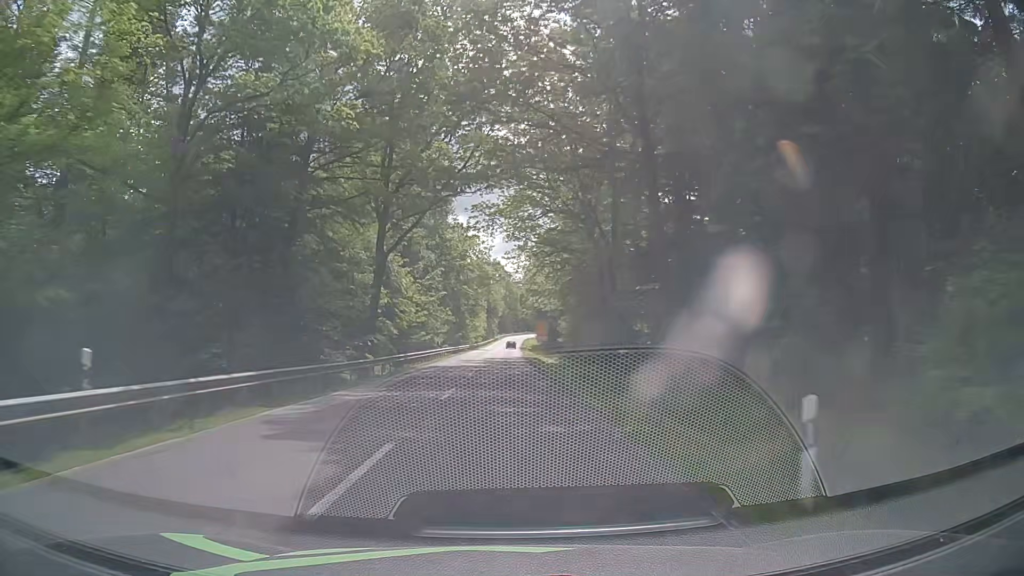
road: secondary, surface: asphalt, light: Day
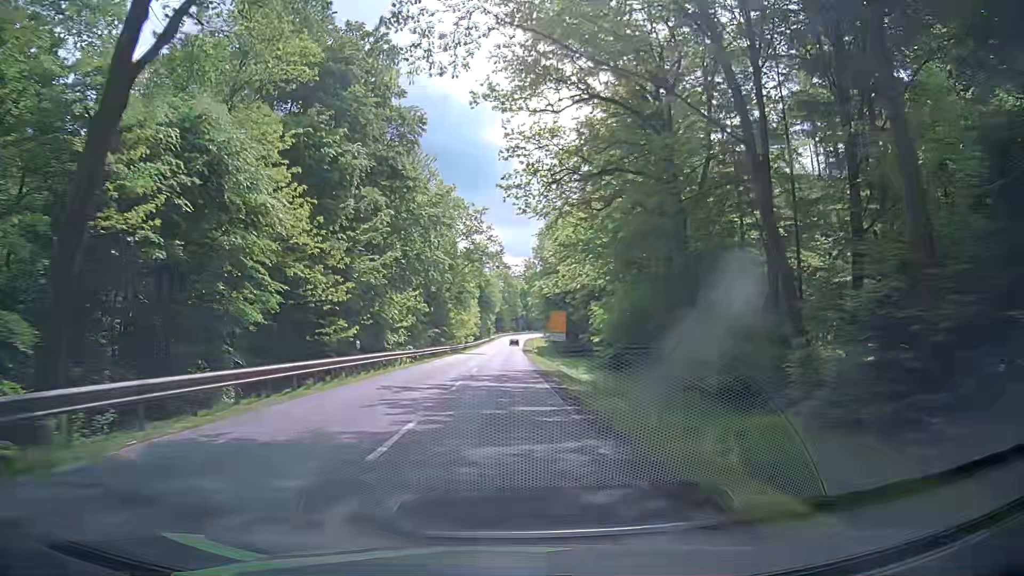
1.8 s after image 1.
(+0.3, +30.5) m; +1°
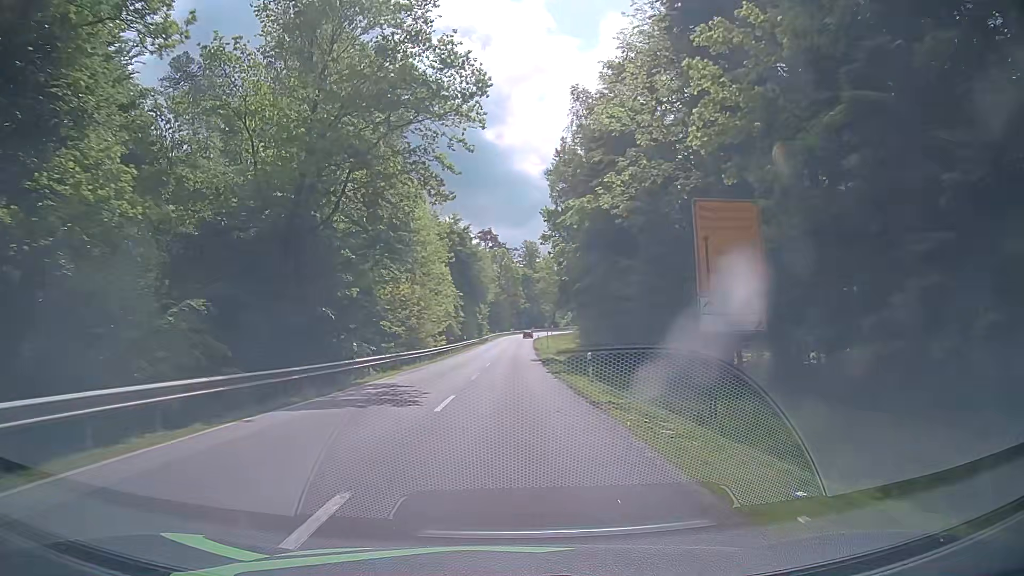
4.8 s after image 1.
(-0.2, +49.9) m; 0°
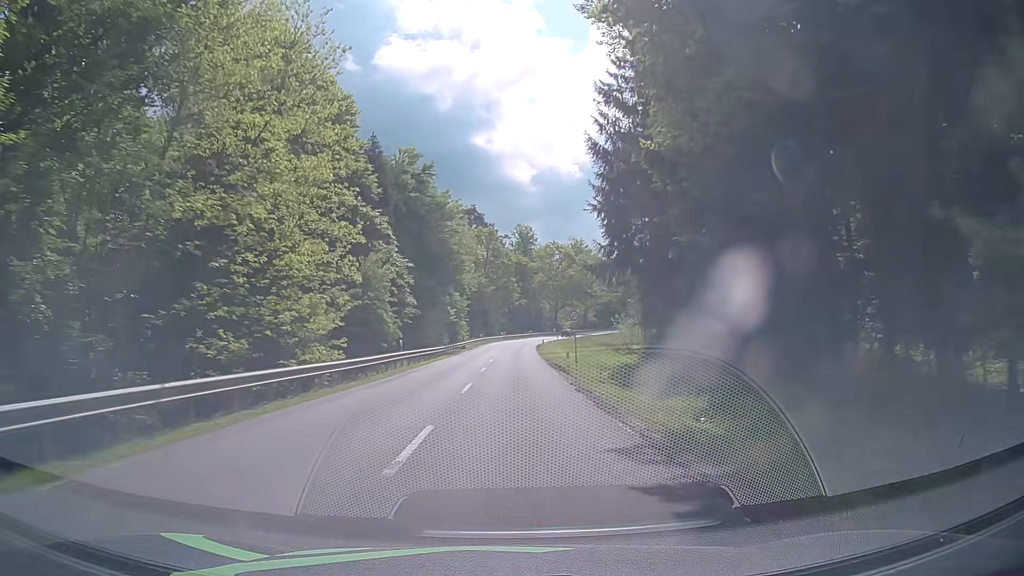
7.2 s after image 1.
(0.0, +39.2) m; 0°
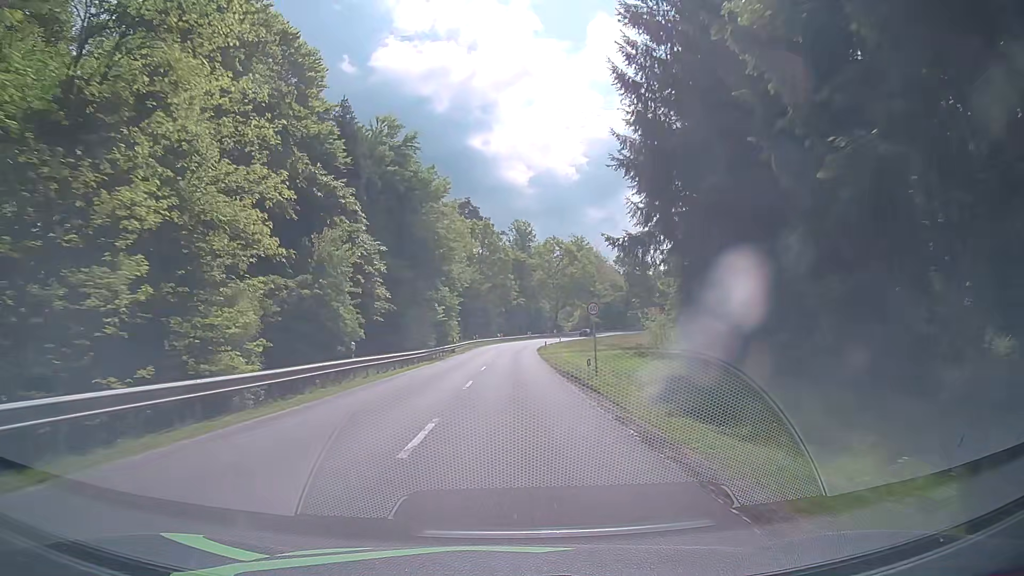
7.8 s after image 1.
(0.0, +9.8) m; 0°
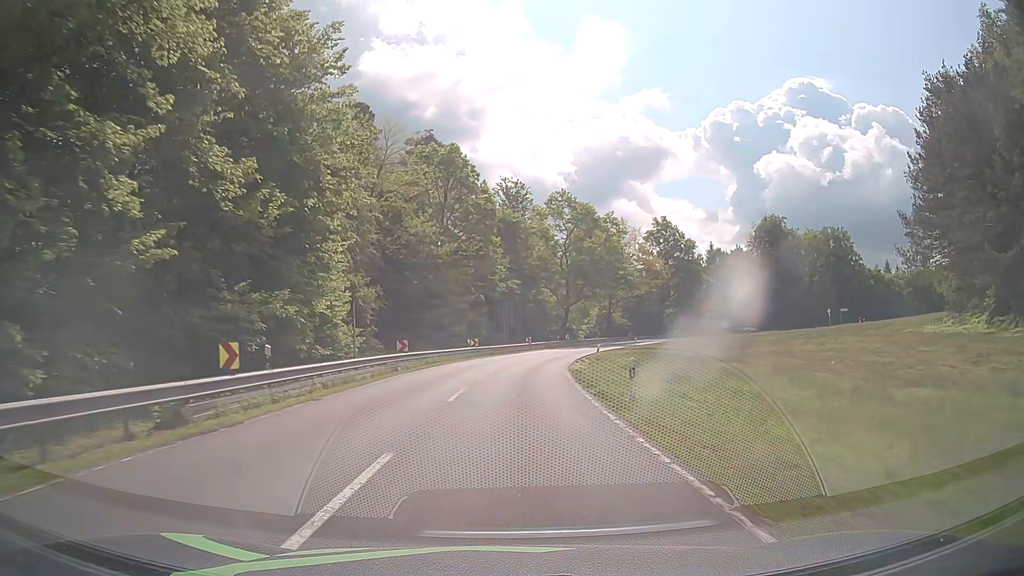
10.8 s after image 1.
(+0.8, +48.5) m; +1°
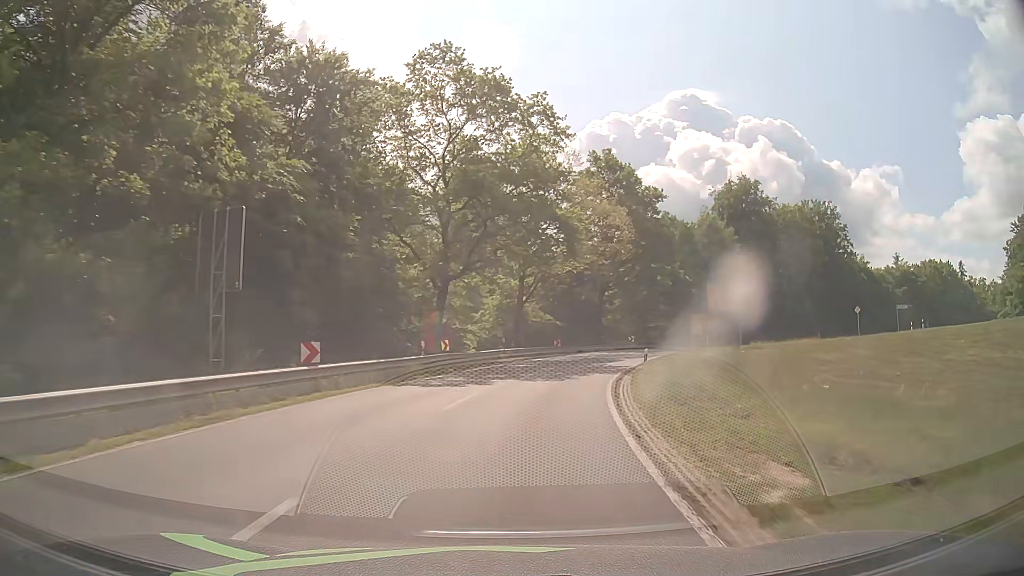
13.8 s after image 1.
(+3.1, +46.7) m; +11°
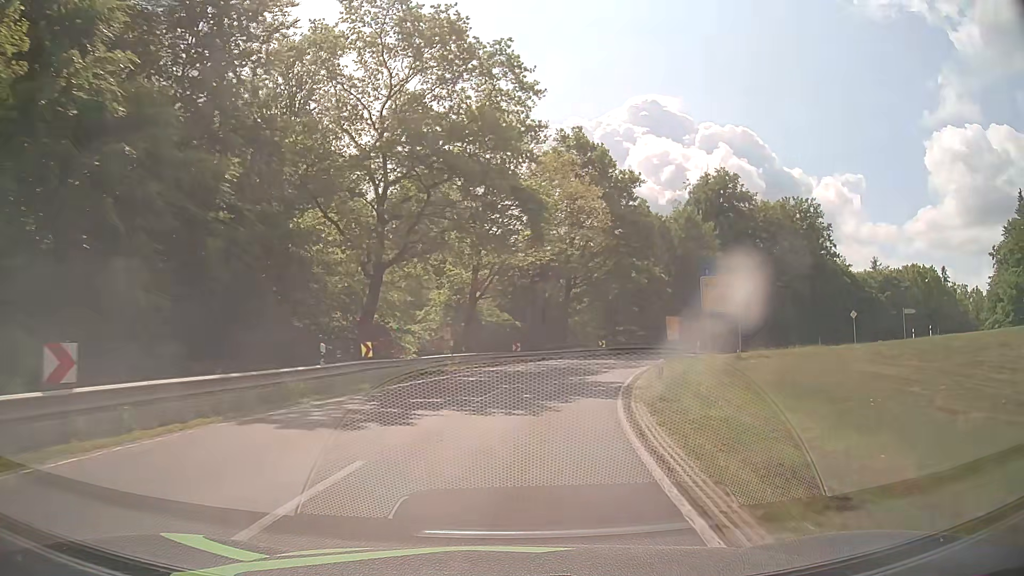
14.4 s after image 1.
(+0.3, +8.8) m; +3°
(0, +10) (+2, +20) (+4, +30) (+7, +39) (+13, +47) (+21, +53) (+30, +56) (+40, +54) (+50, +50) (+58, +46) m
